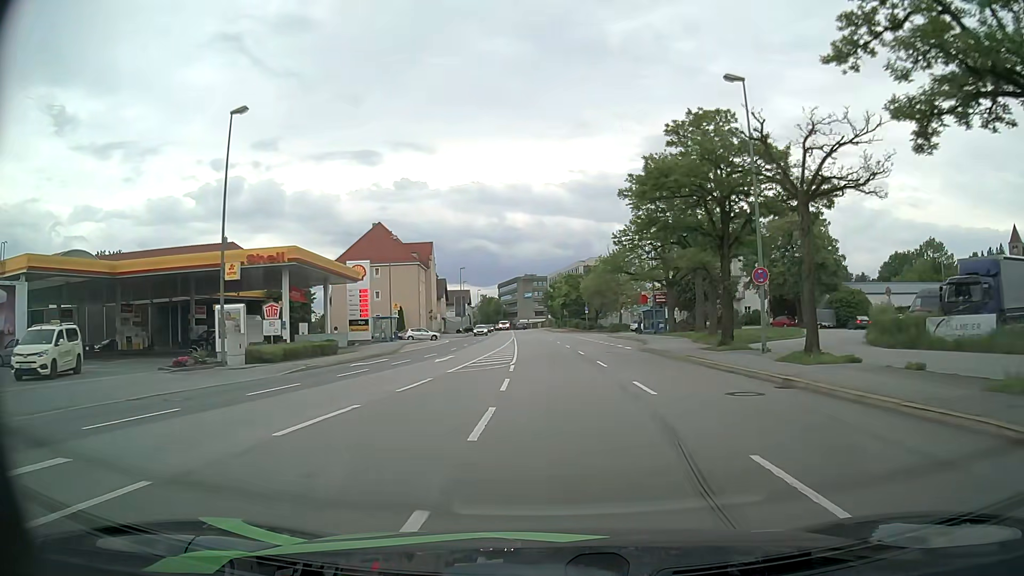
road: primary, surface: asphalt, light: Day
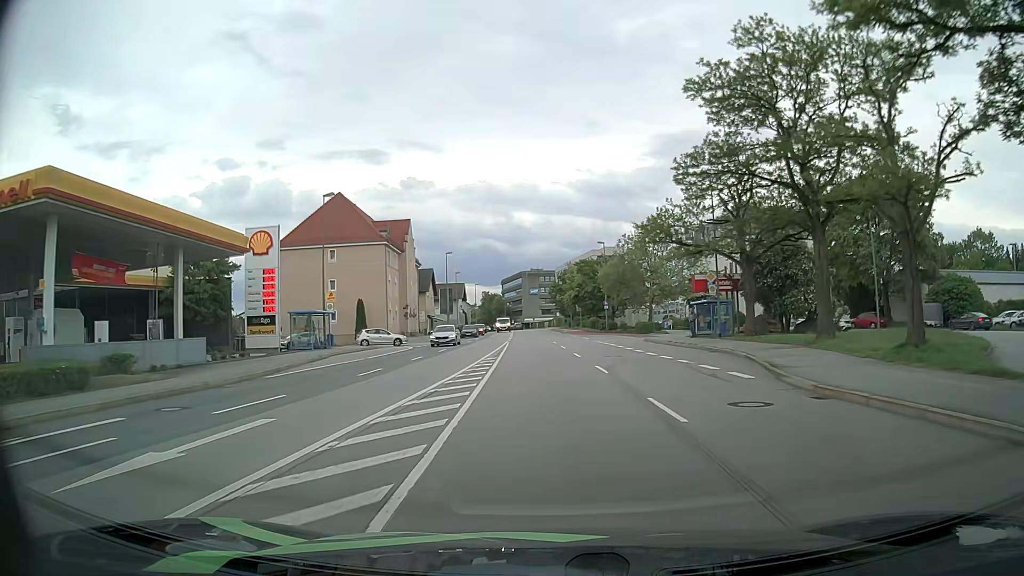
(-0.1, +21.8) m; 0°
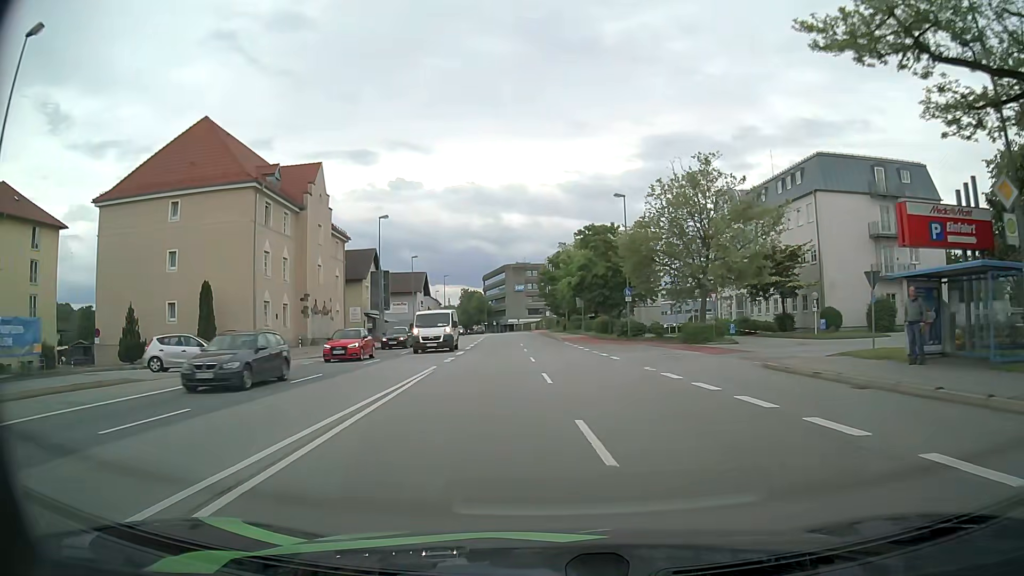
(0.0, +29.6) m; 0°
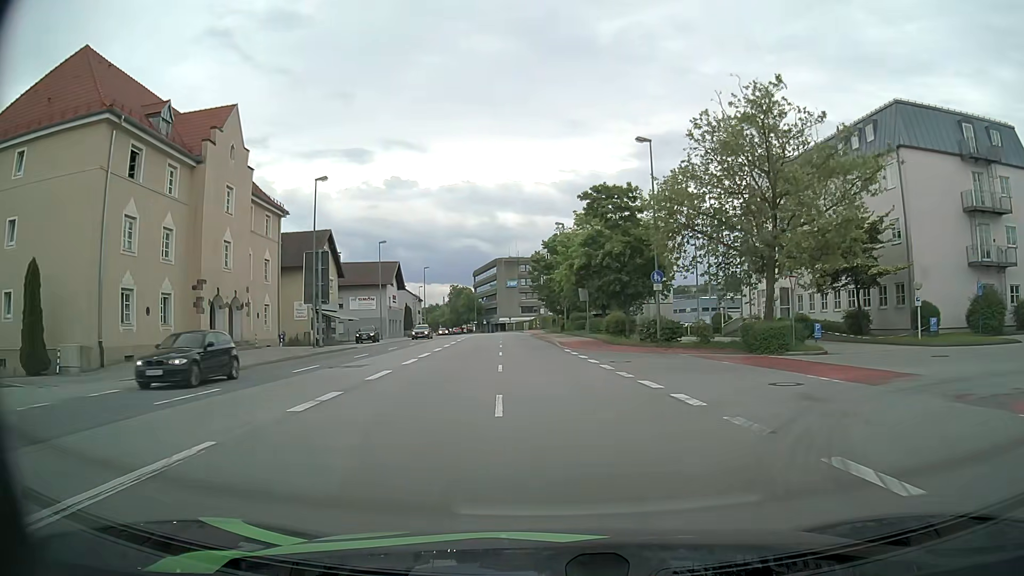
(+0.2, +14.7) m; +1°
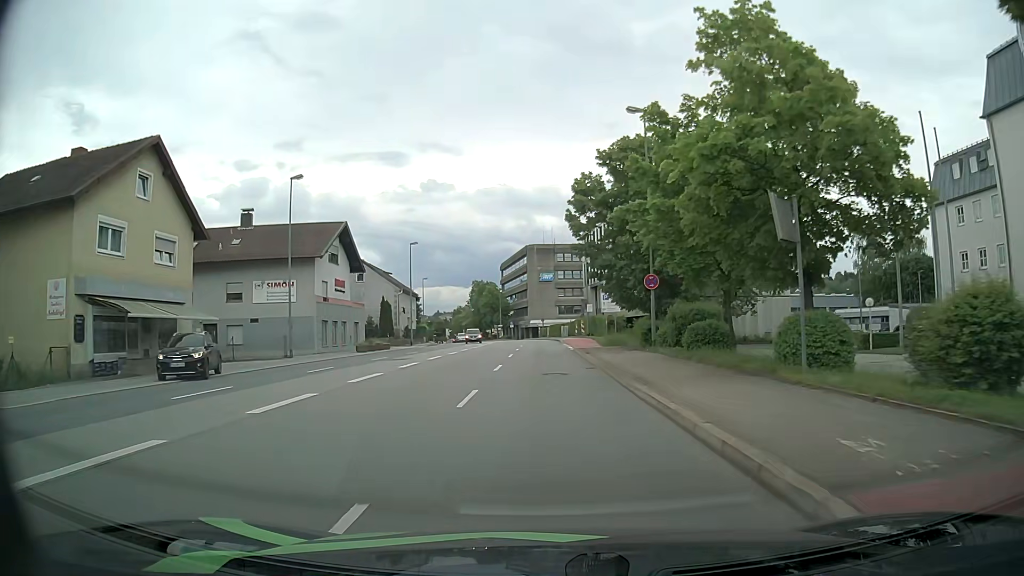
(-1.0, +34.7) m; -3°
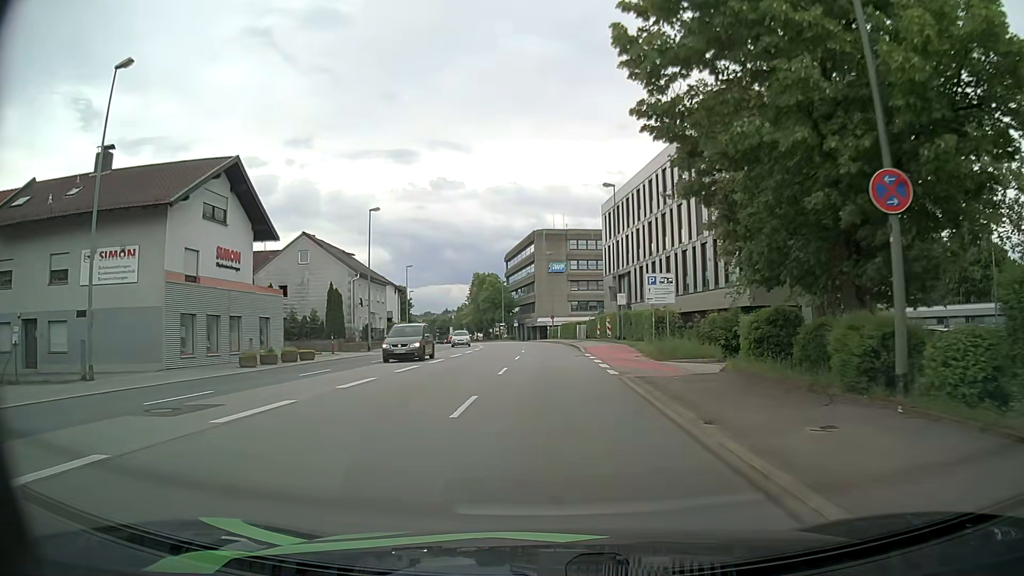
(-0.2, +19.3) m; -2°
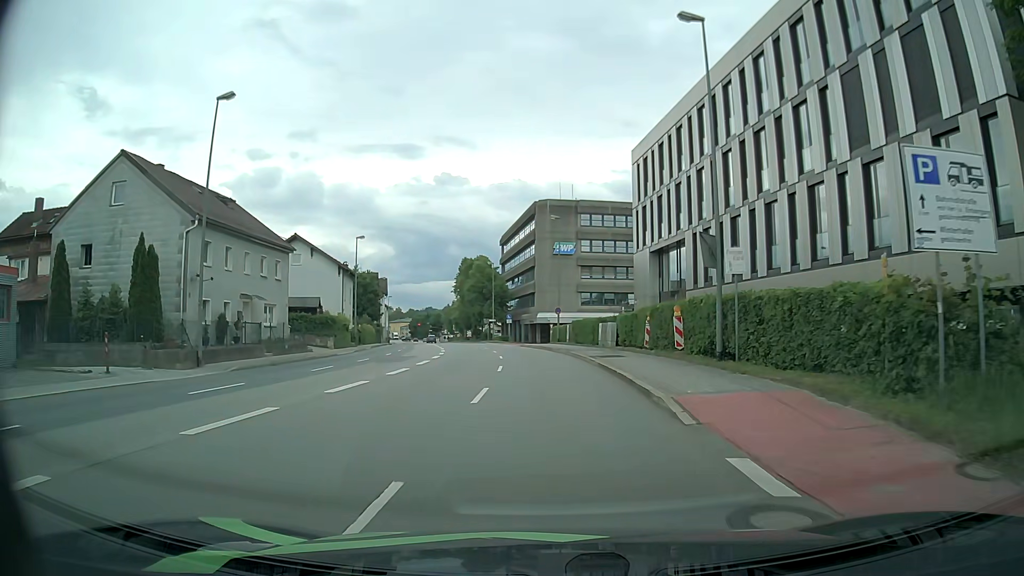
(+0.1, +25.1) m; 0°
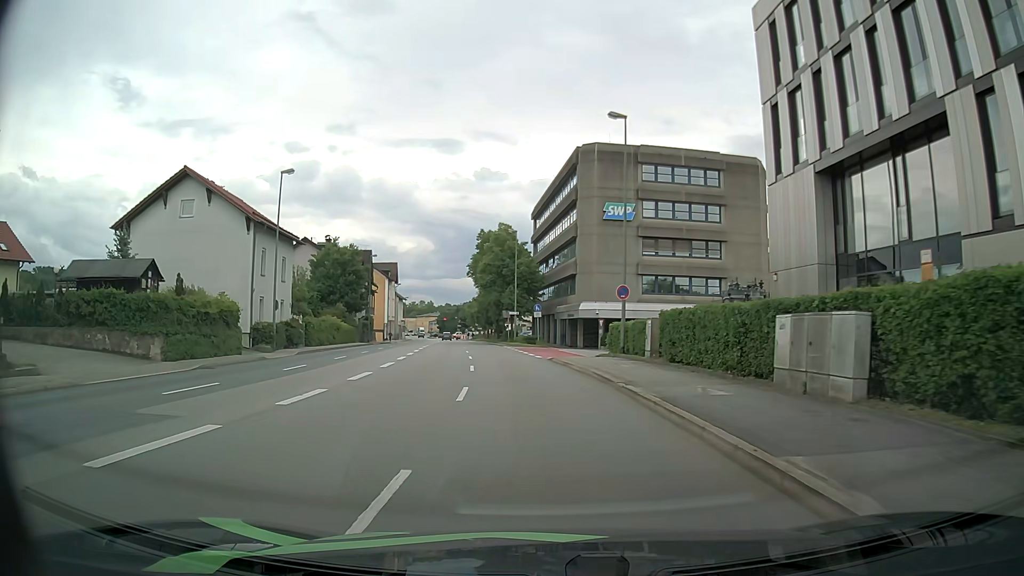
(-0.4, +26.6) m; -3°
(0, +10) (-1, +20) (-1, +30) (-2, +40) (-4, +50) (-5, +60) (-7, +70) (-8, +79) (-10, +89) (-11, +99) m
